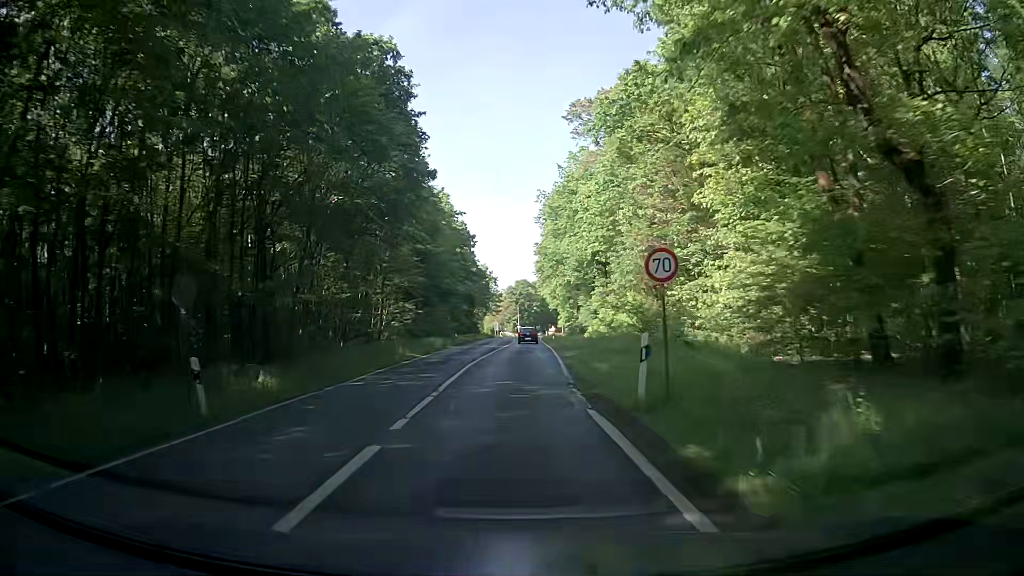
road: secondary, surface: asphalt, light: Day
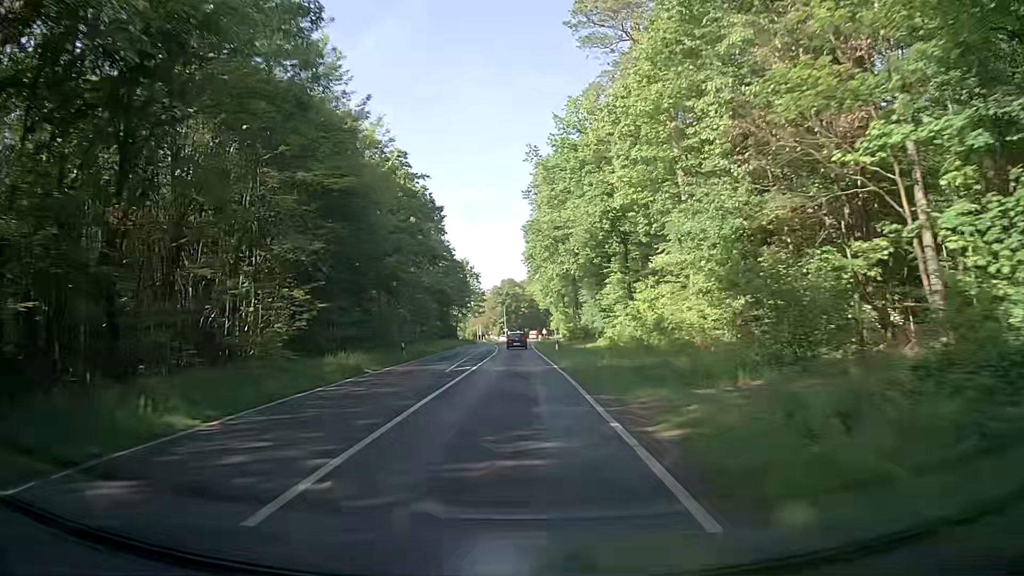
(+0.4, +23.0) m; +2°
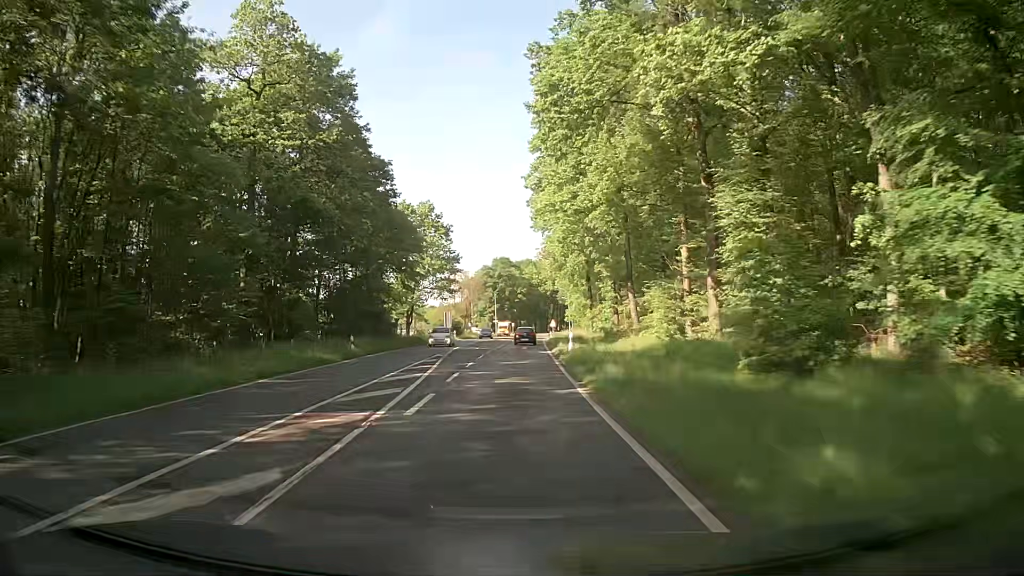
(-0.1, +57.5) m; -1°
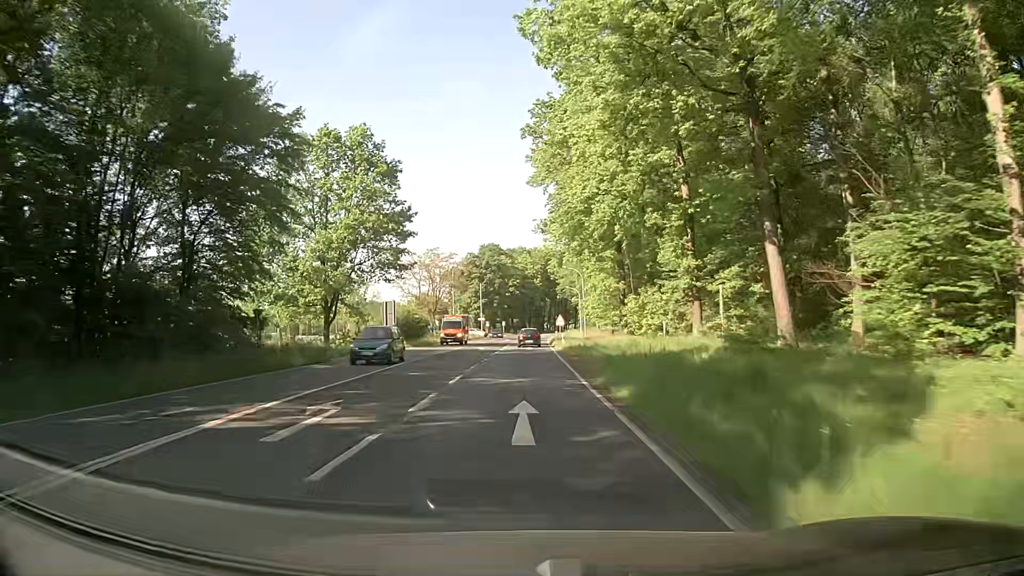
(+0.7, +34.6) m; +2°
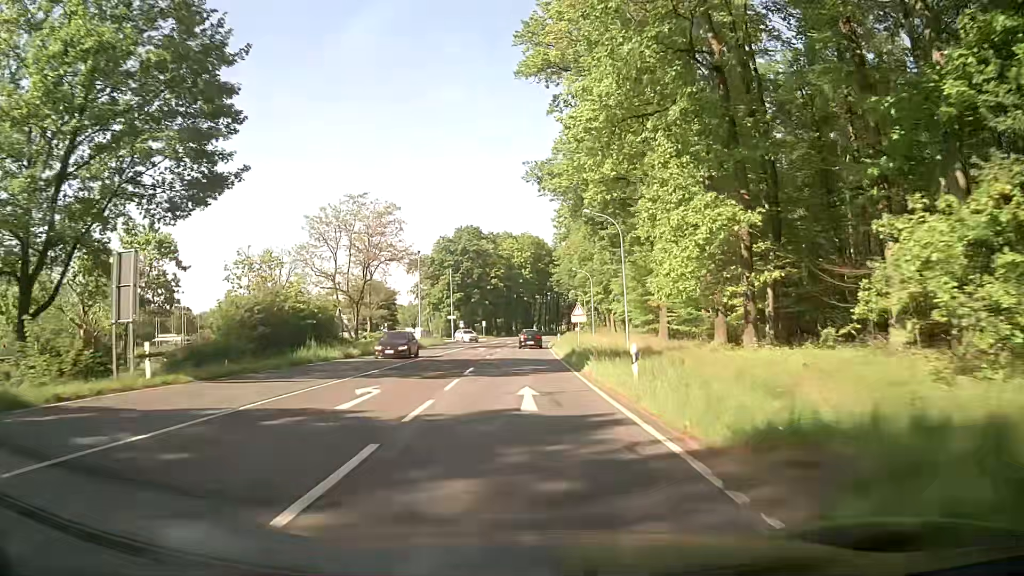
(-0.1, +34.6) m; 0°
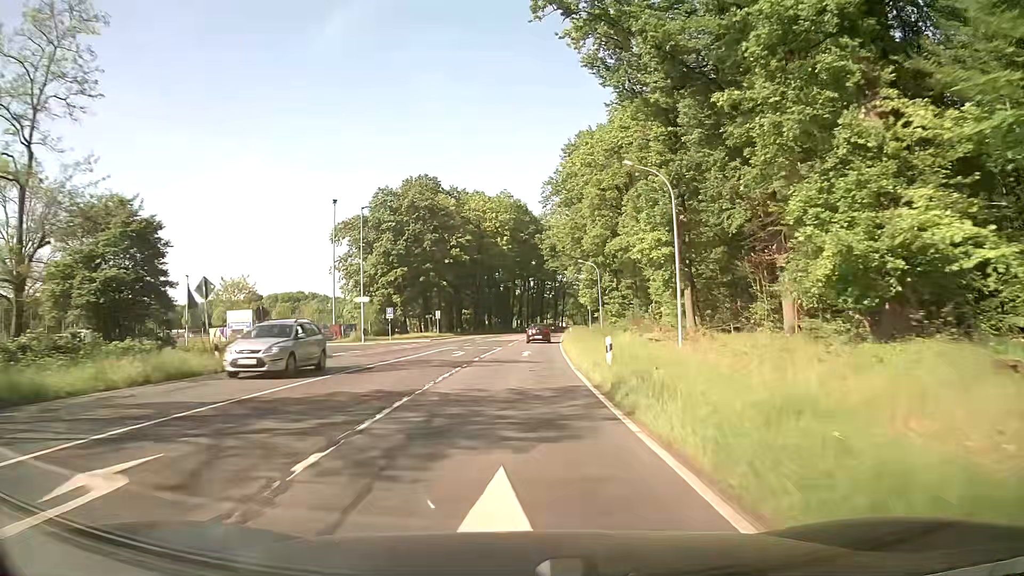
(+0.8, +46.0) m; +2°
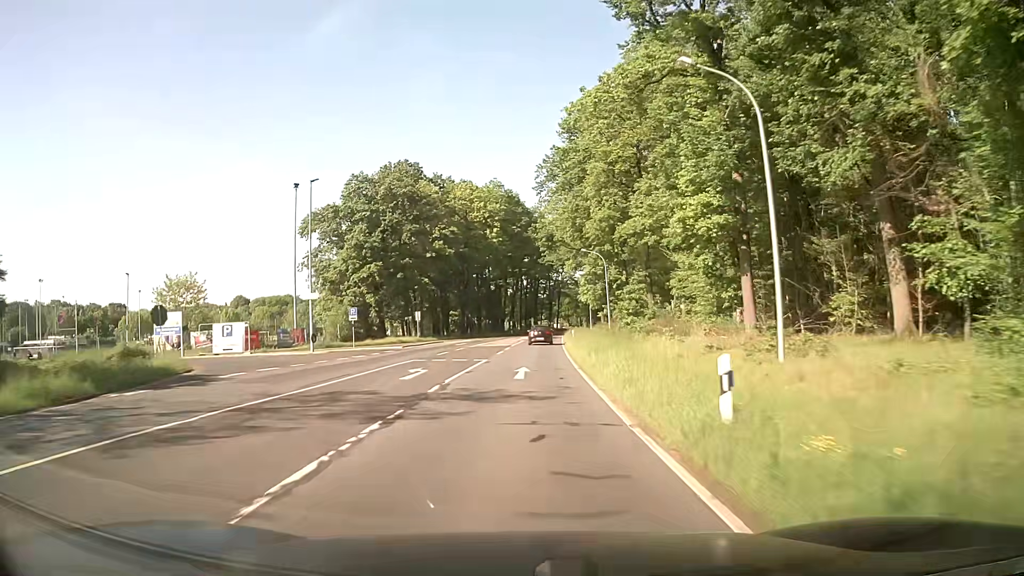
(+0.1, +11.5) m; 0°
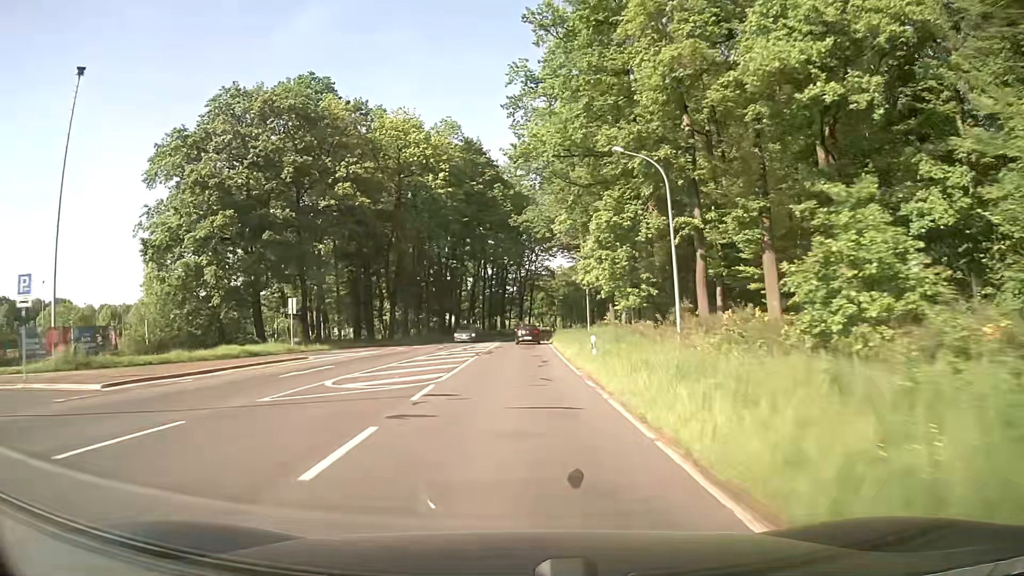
(+0.8, +34.4) m; +2°
(0, +10) (0, +20) (0, +30) (+1, +40) (+1, +50) (+1, +60) (+2, +70) (+2, +80) (+3, +90) (+4, +100) m
